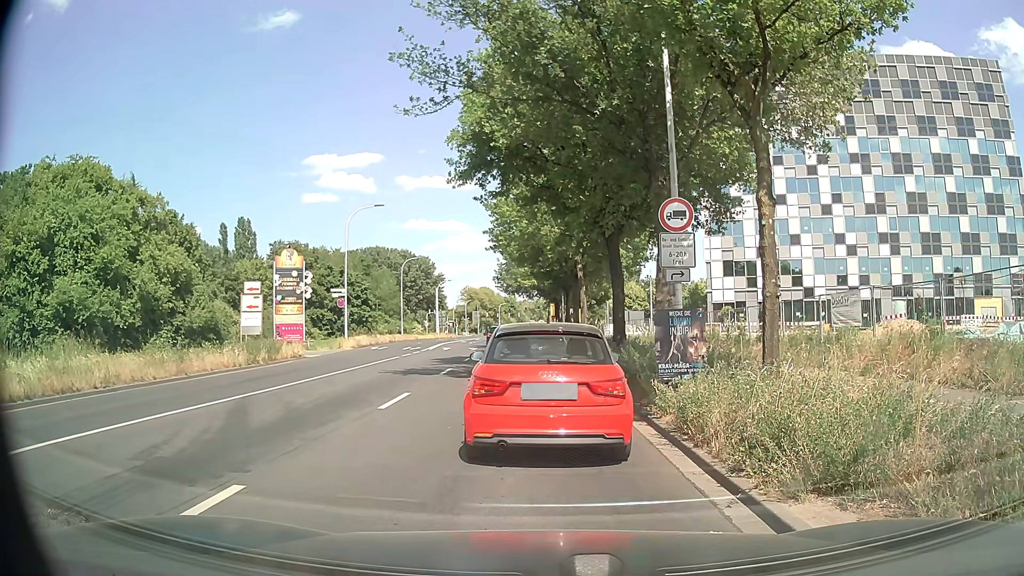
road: secondary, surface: asphalt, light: Day
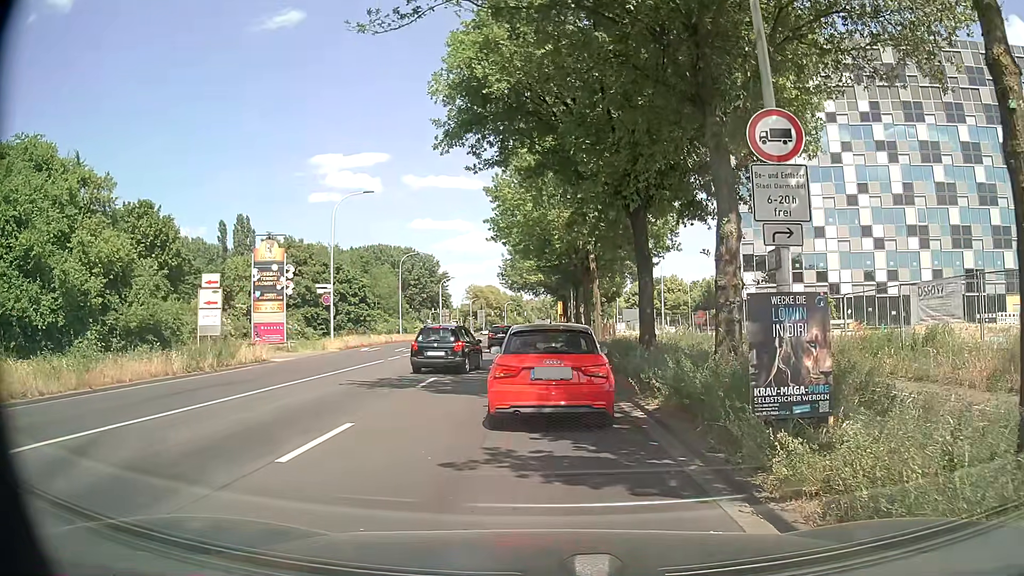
(0.0, +5.0) m; -1°
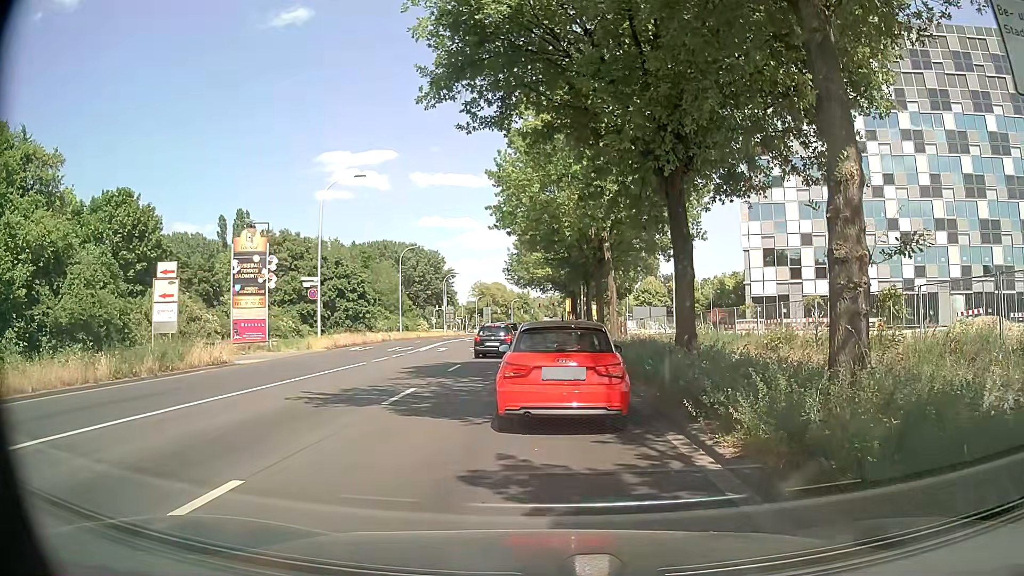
(-0.1, +4.0) m; -1°
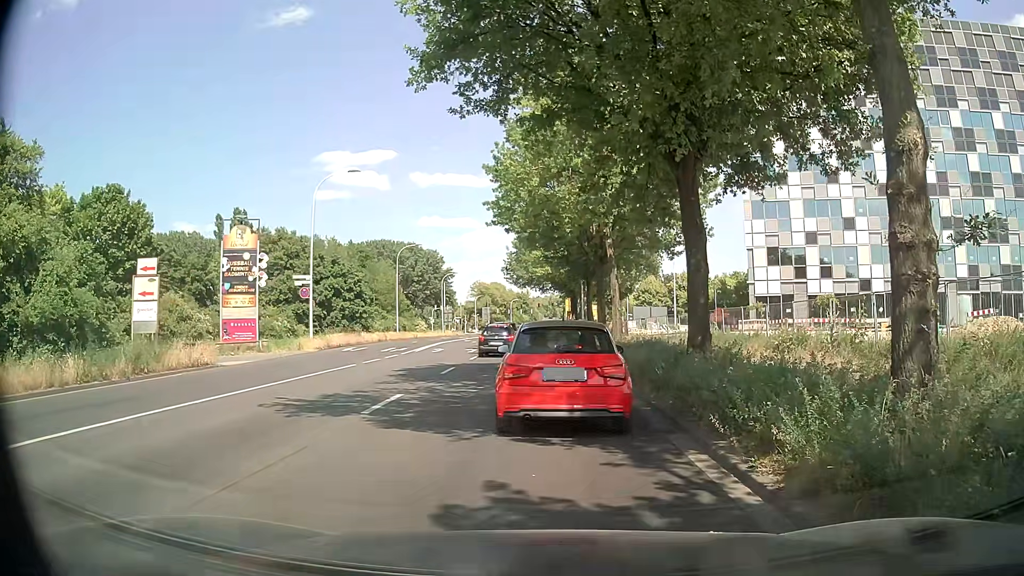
(0.0, +1.3) m; +1°
